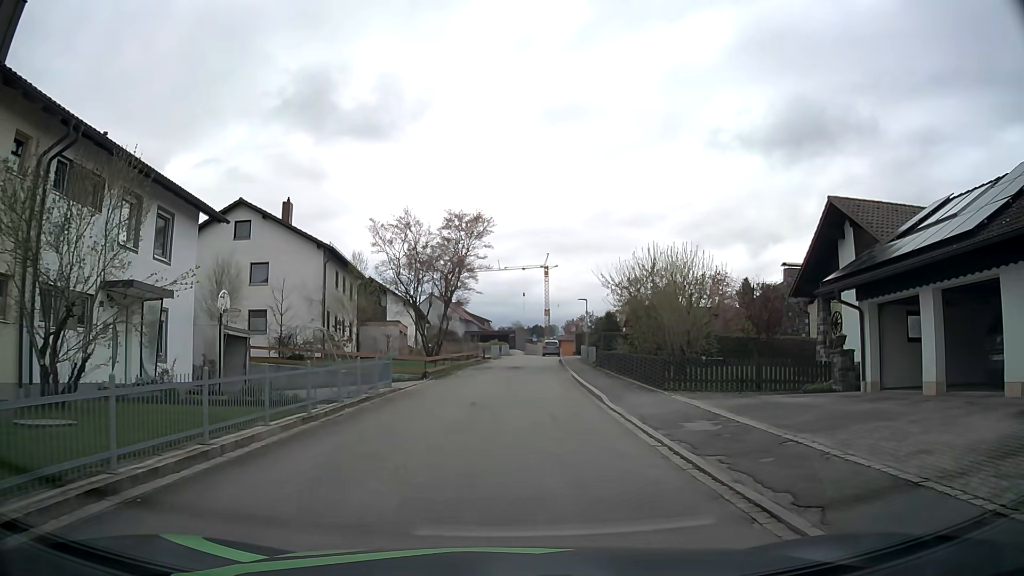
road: residential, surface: asphalt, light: Day
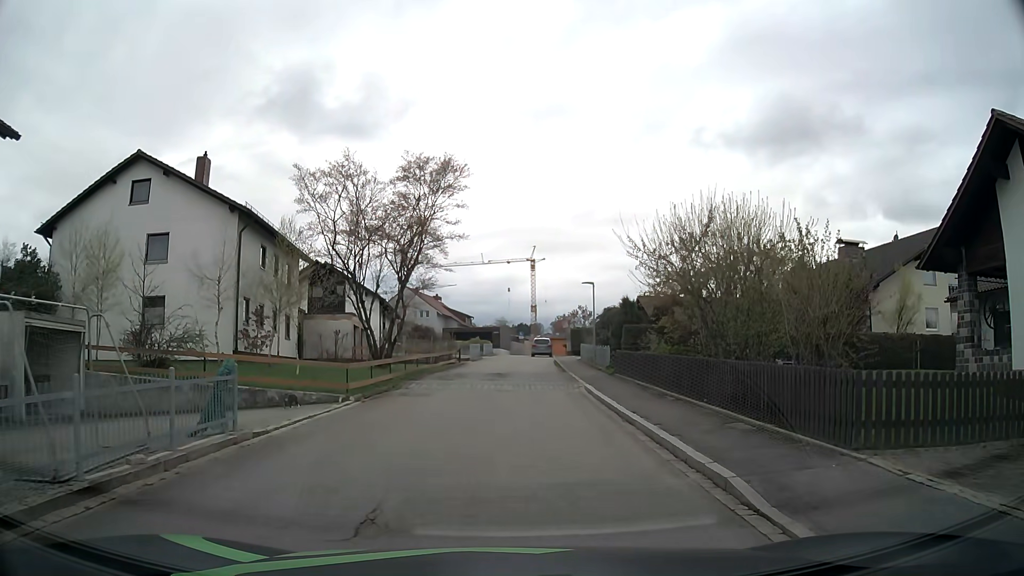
(+0.3, +10.6) m; +3°
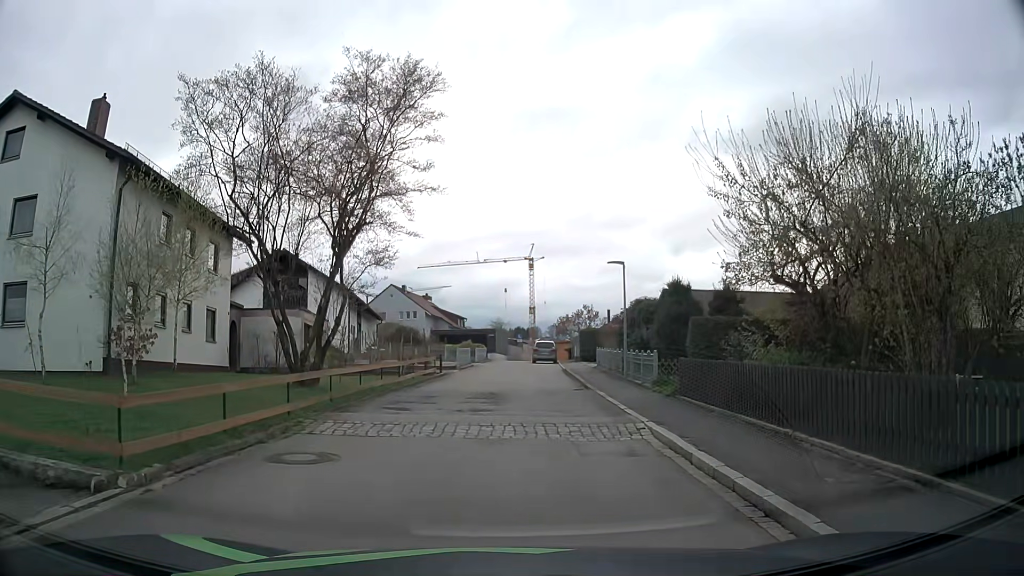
(+0.1, +9.5) m; +1°
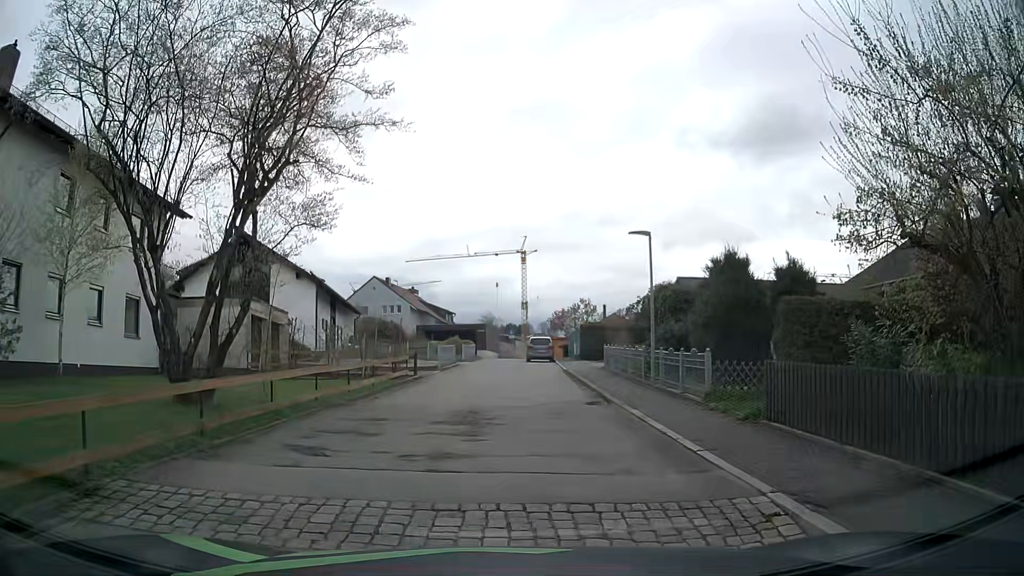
(0.0, +5.6) m; 0°
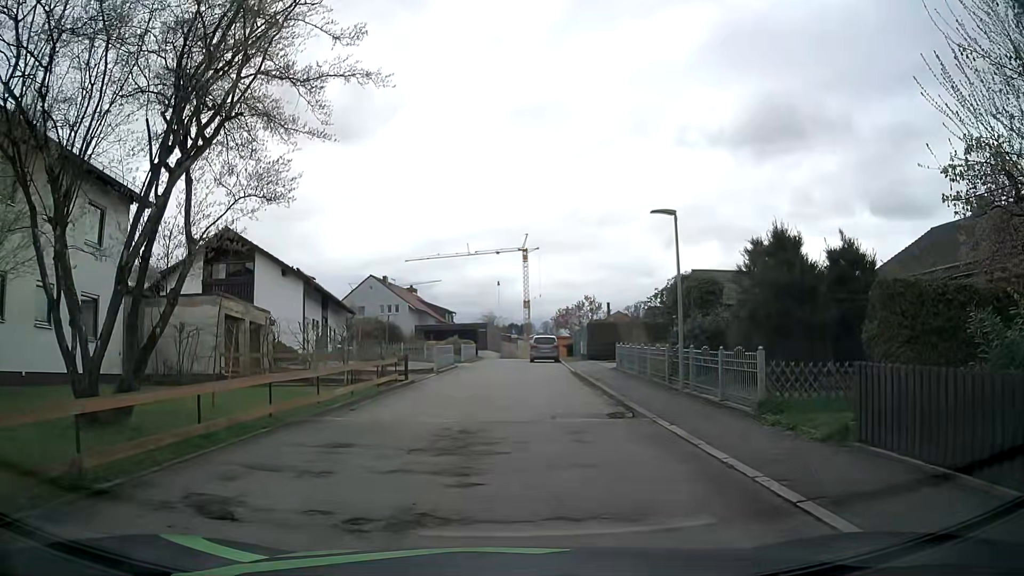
(0.0, +2.7) m; 0°
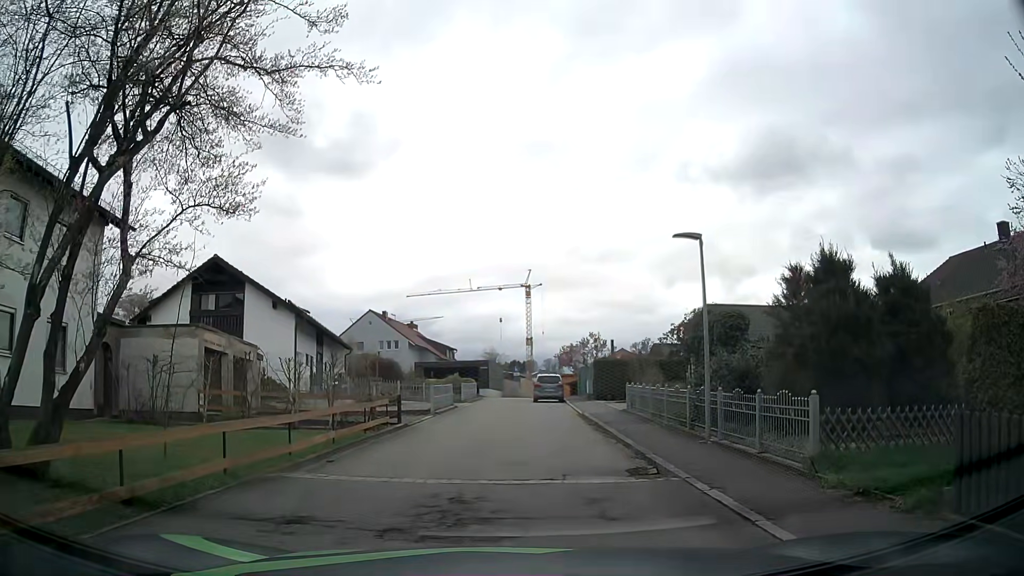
(0.0, +1.9) m; +1°
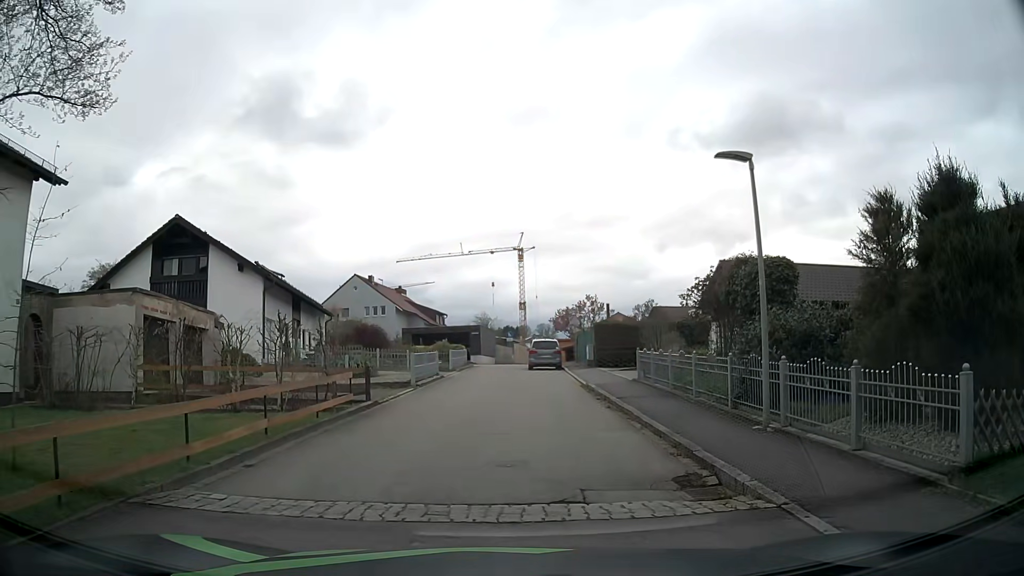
(0.0, +3.5) m; +2°
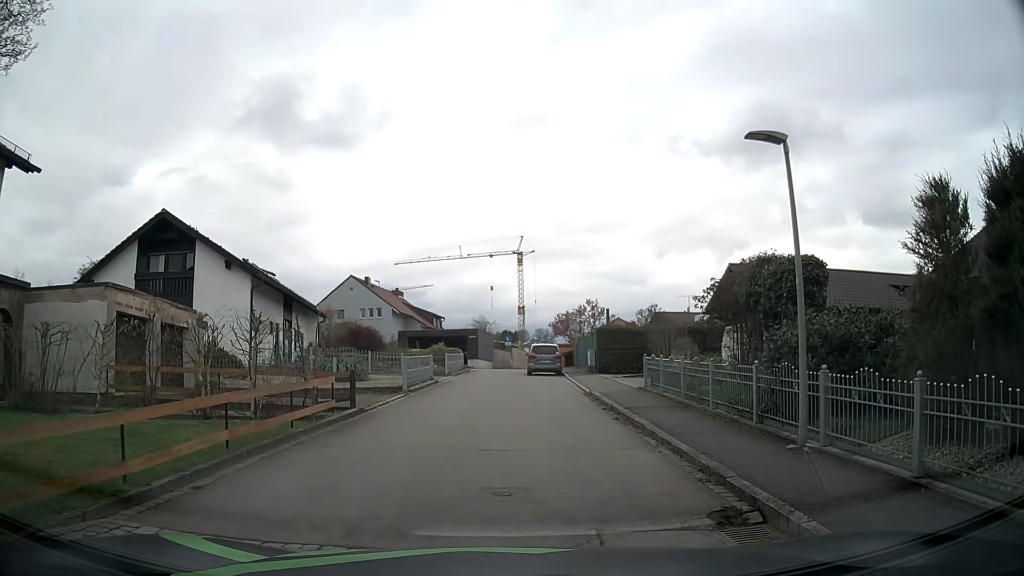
(-0.1, +1.4) m; -2°
